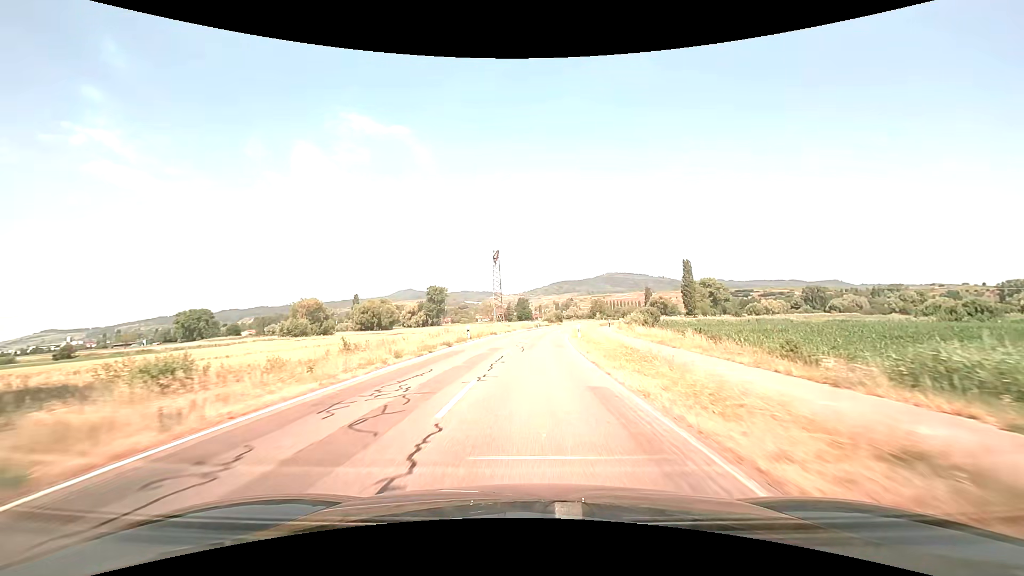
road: tertiary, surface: asphalt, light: Day
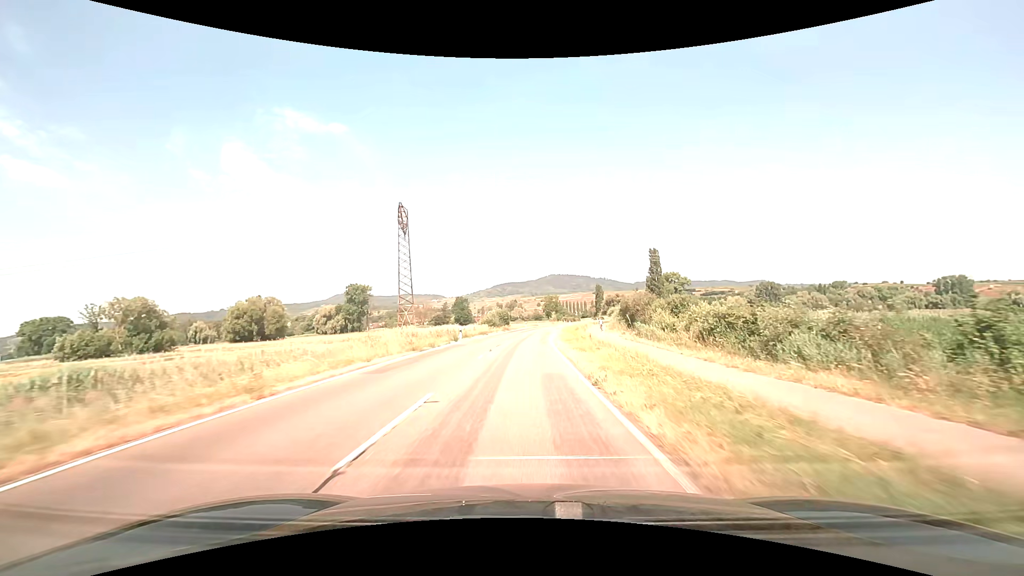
(+2.3, +50.0) m; +6°
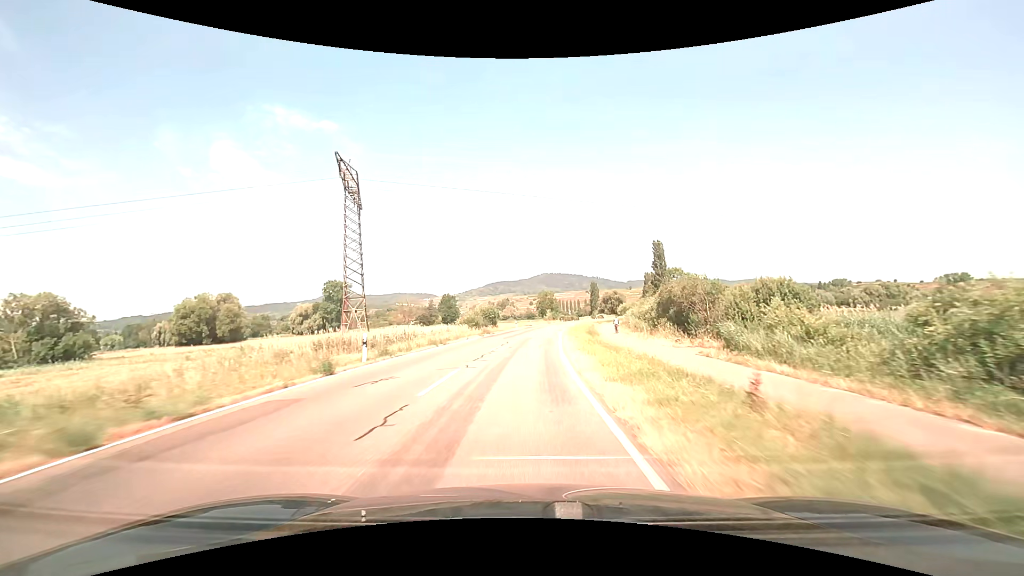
(+0.2, +20.3) m; +1°
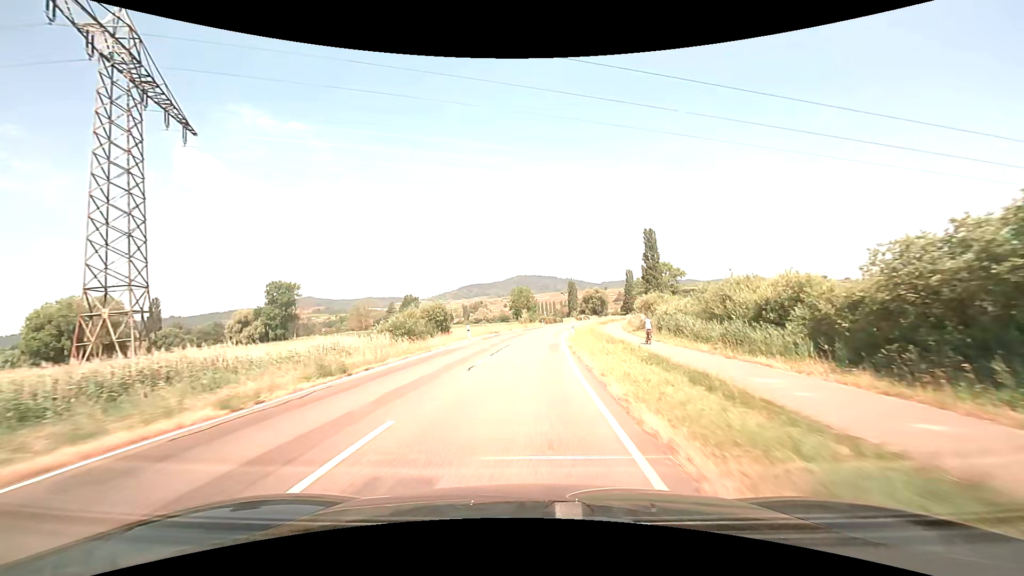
(+0.9, +30.3) m; +3°
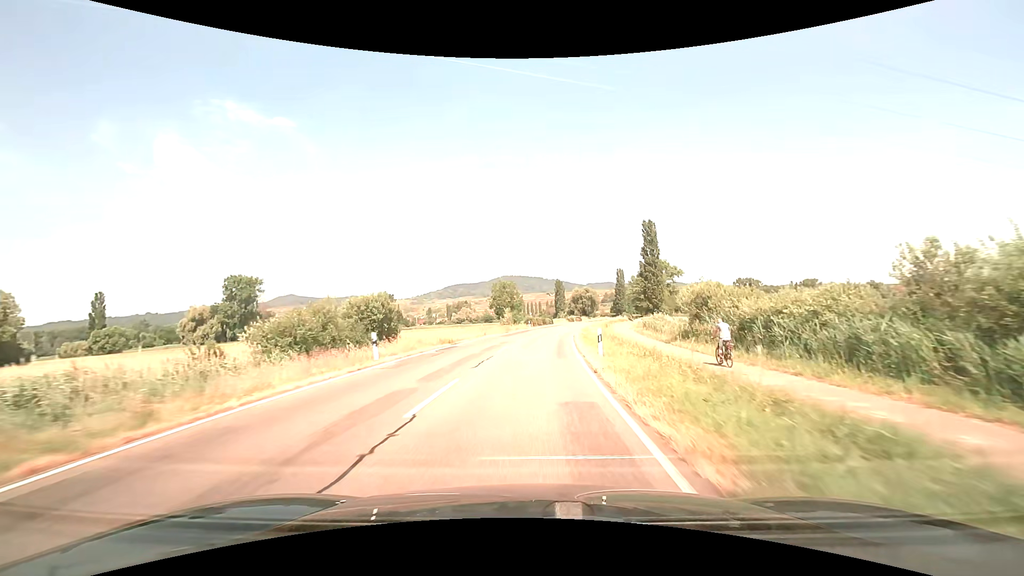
(+0.2, +19.5) m; +1°
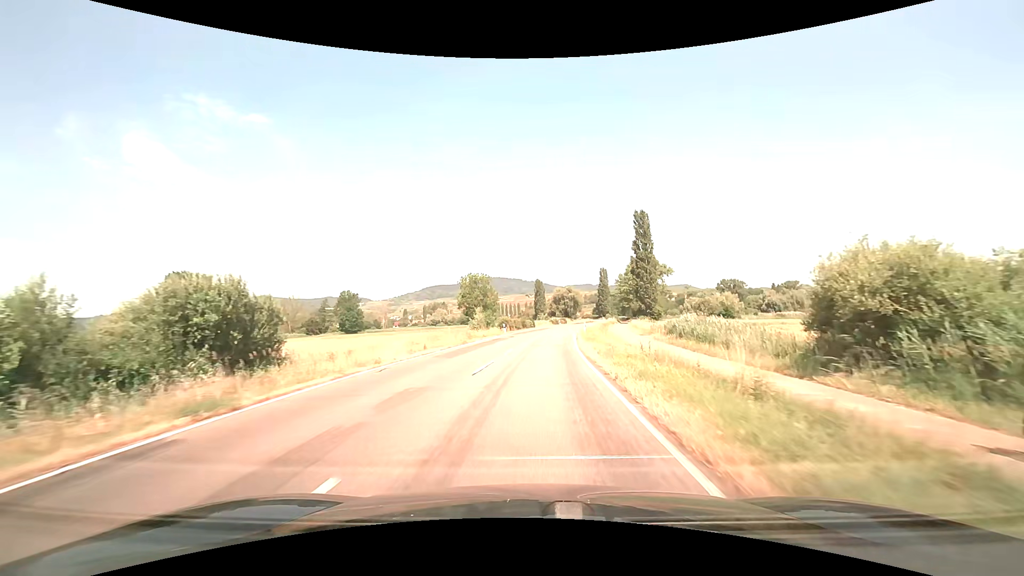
(+0.4, +18.7) m; +2°
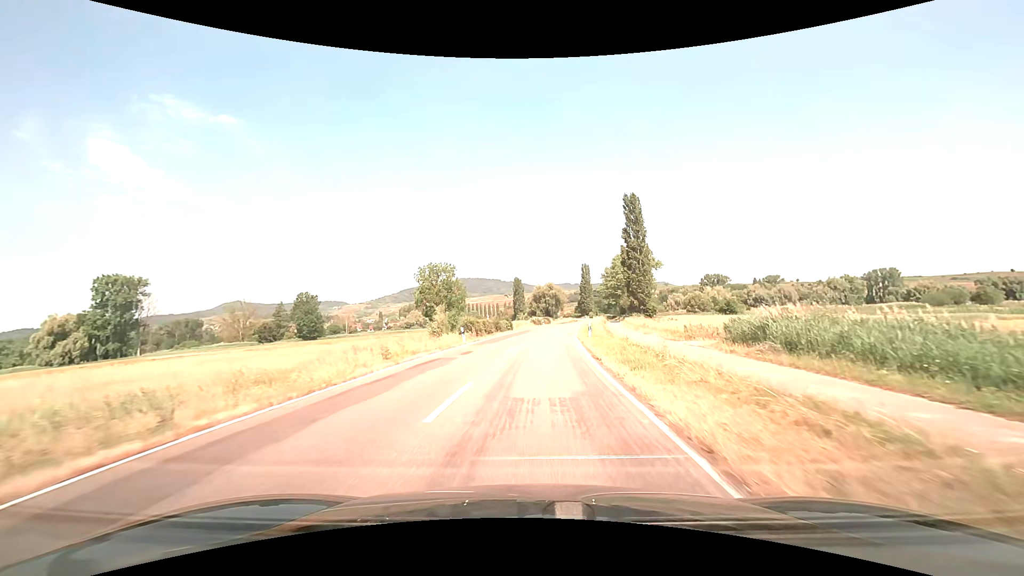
(+0.4, +17.8) m; +3°
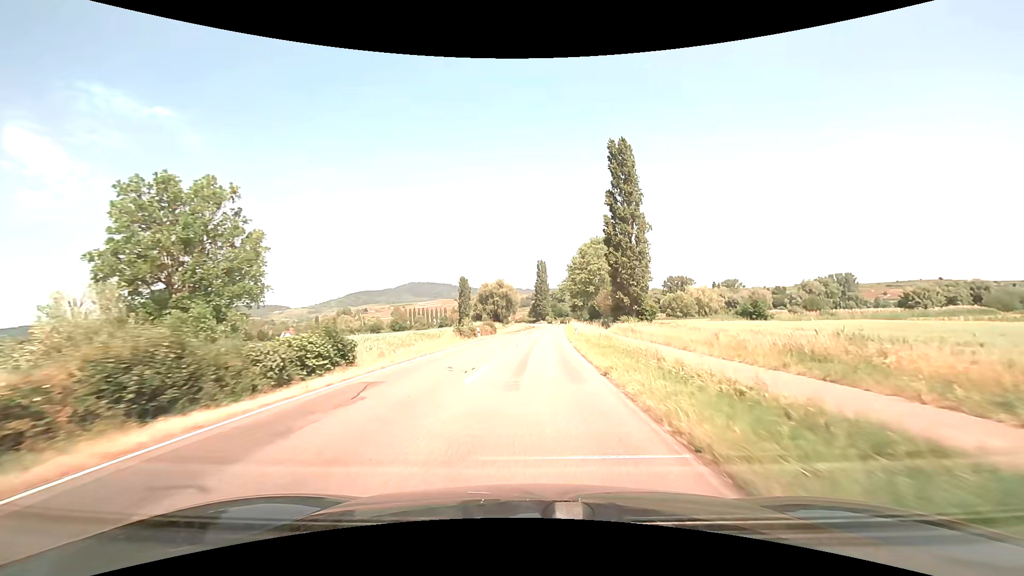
(+2.2, +43.4) m; +5°
(0, +10) (0, +20) (+1, +30) (+1, +40) (+2, +50) (+3, +60) (+3, +70) (+4, +80) (+4, +90) (+5, +100) m
